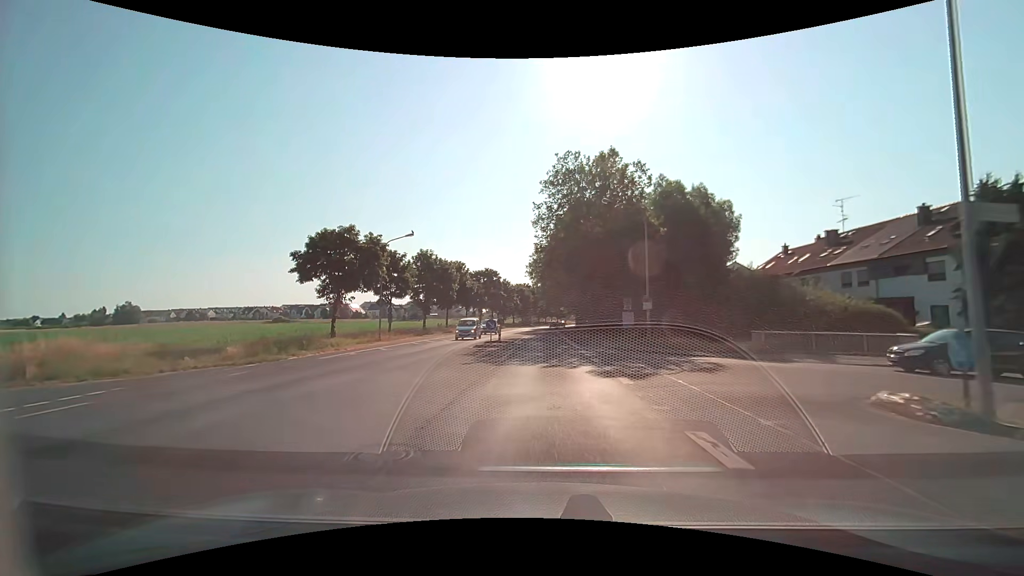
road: secondary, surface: asphalt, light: Day
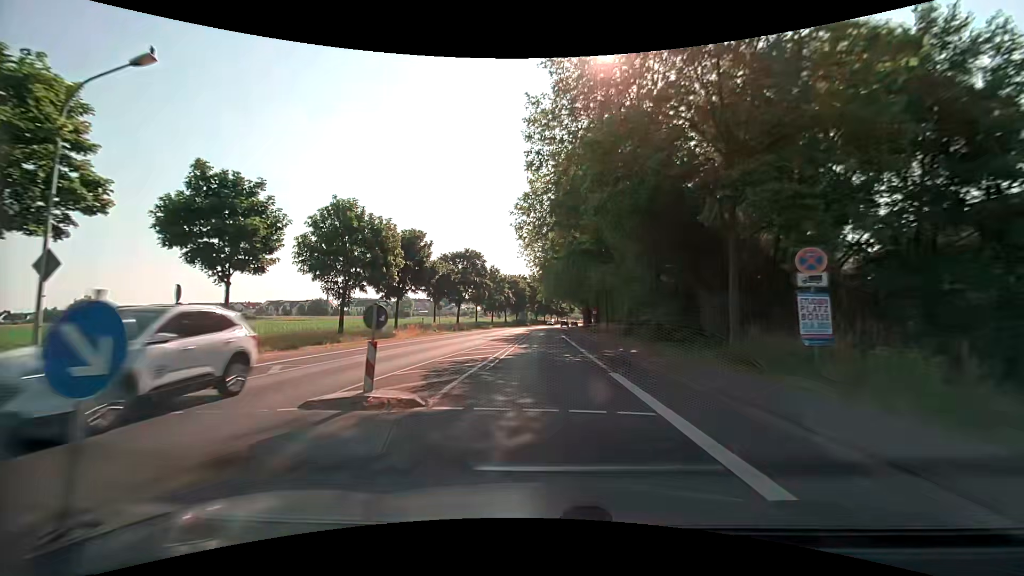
(0.0, +24.3) m; 0°
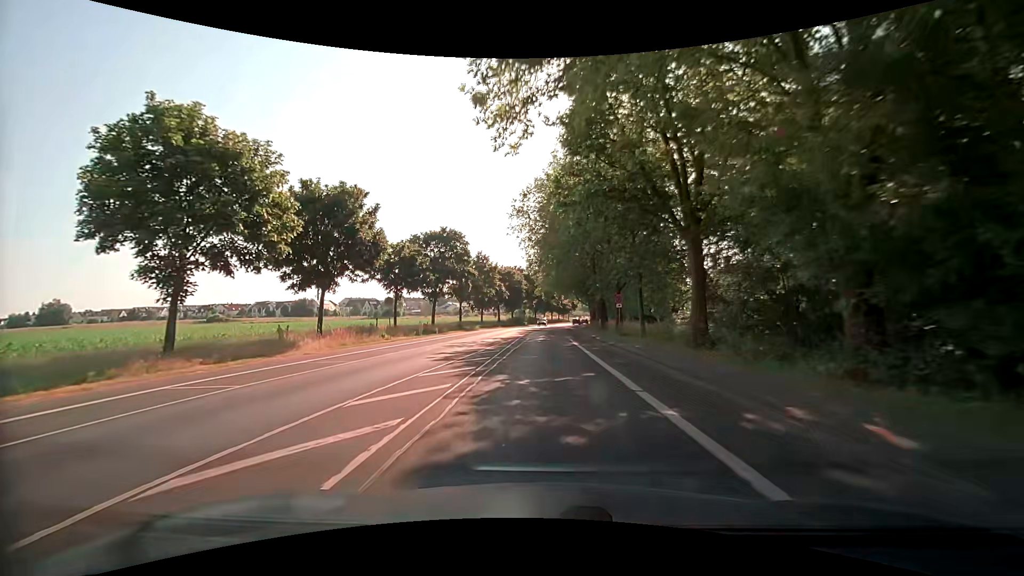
(-0.1, +16.2) m; -1°
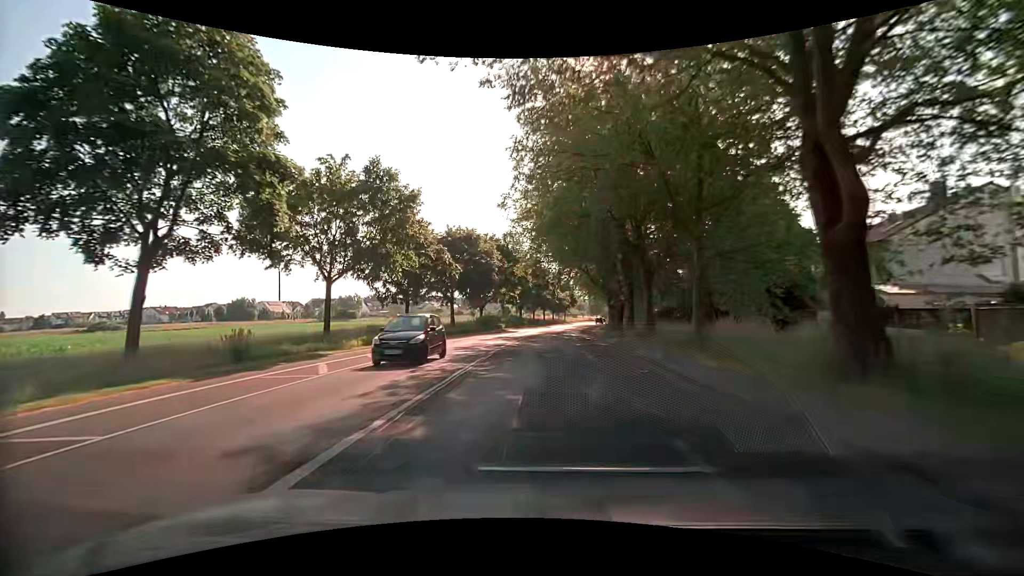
(+0.5, +40.6) m; +2°
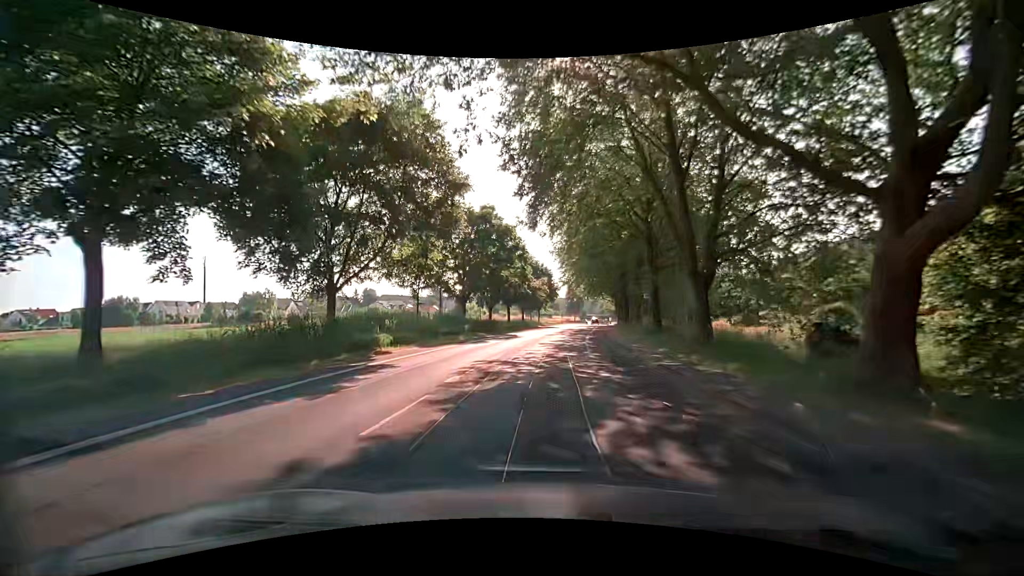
(+0.8, +40.5) m; +3°
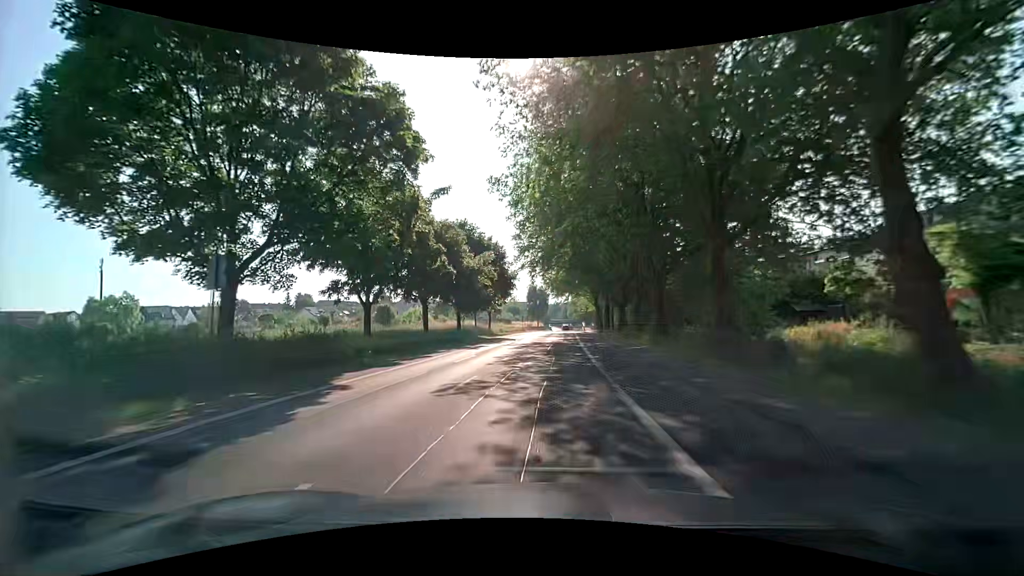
(+1.5, +32.4) m; +4°
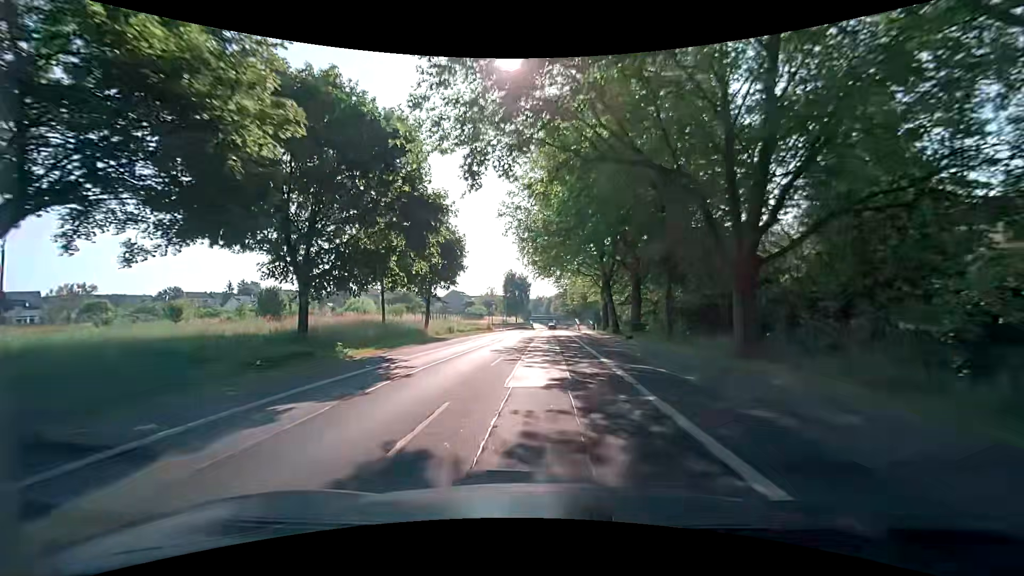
(+0.8, +32.4) m; +2°
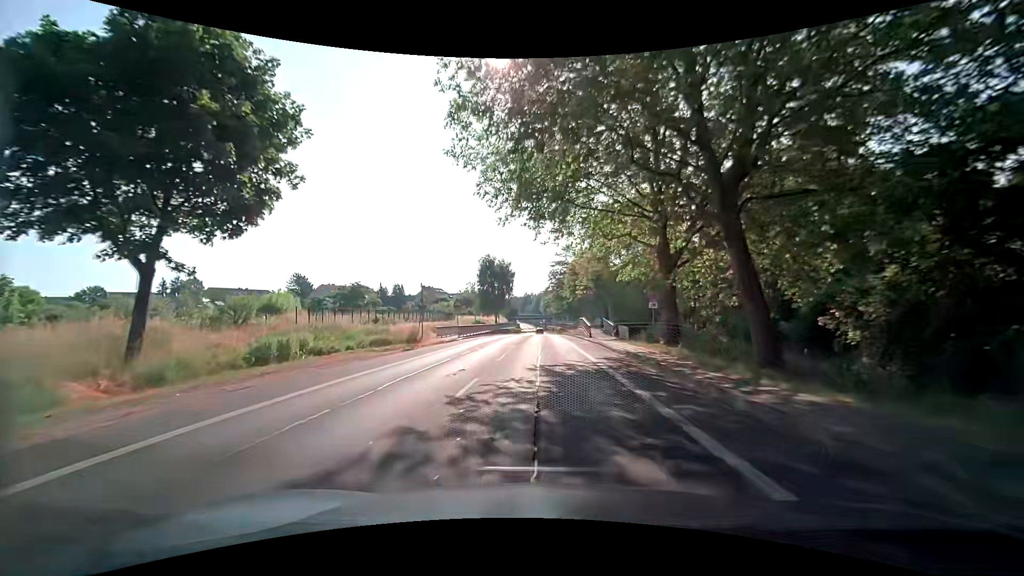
(+0.6, +32.3) m; +1°
(0, +10) (0, +20) (+1, +30) (+1, +40) (+1, +50) (+1, +60) (+1, +70) (+1, +80) (+1, +90) (+1, +100) m
